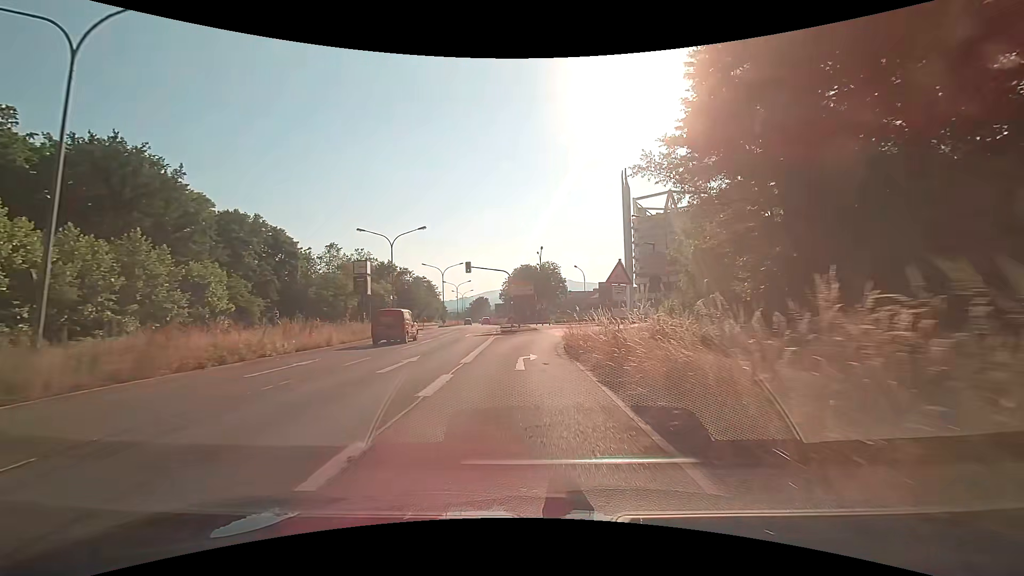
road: primary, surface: asphalt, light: Day
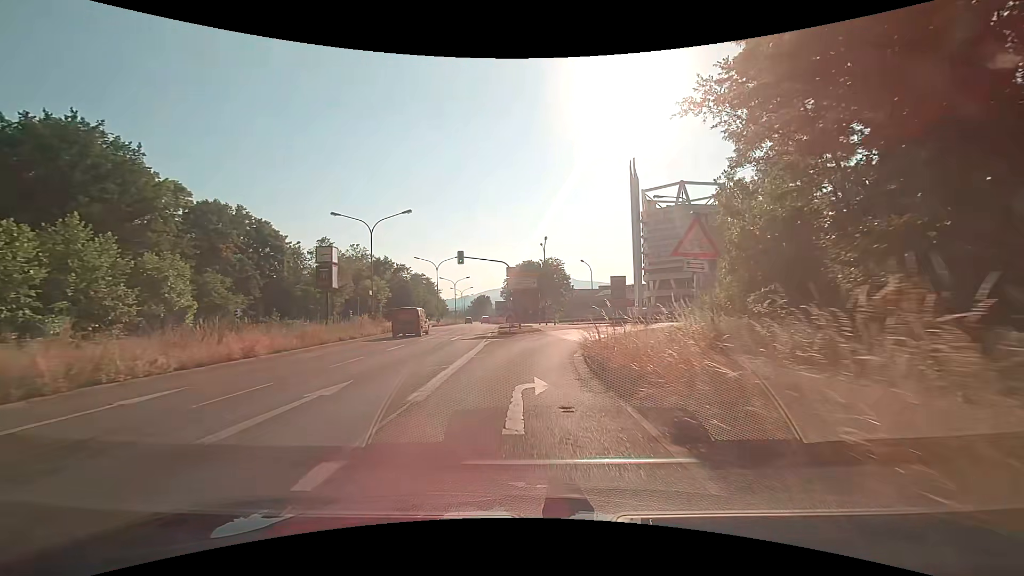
(0.0, +6.7) m; -1°
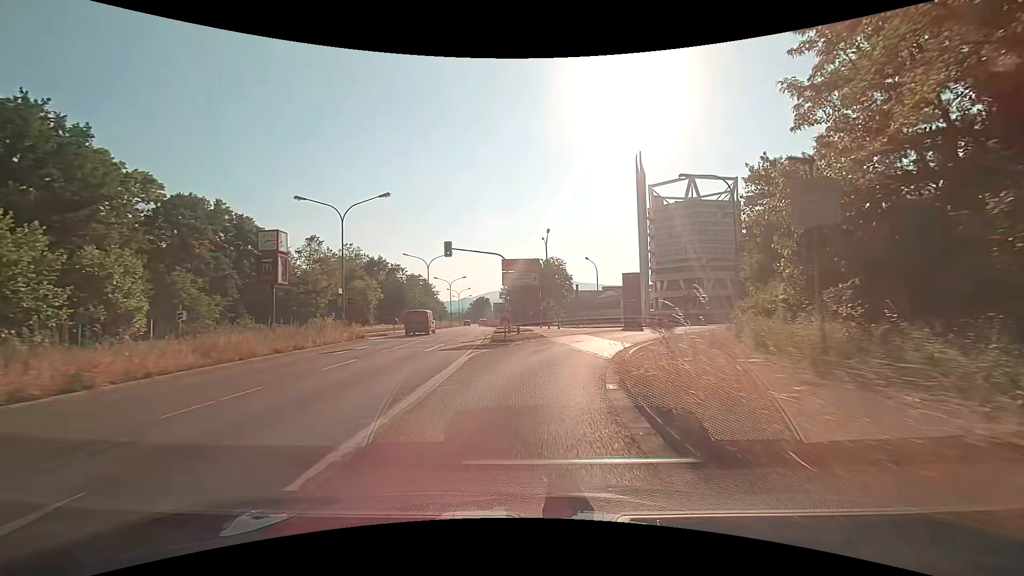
(+0.1, +6.3) m; +1°
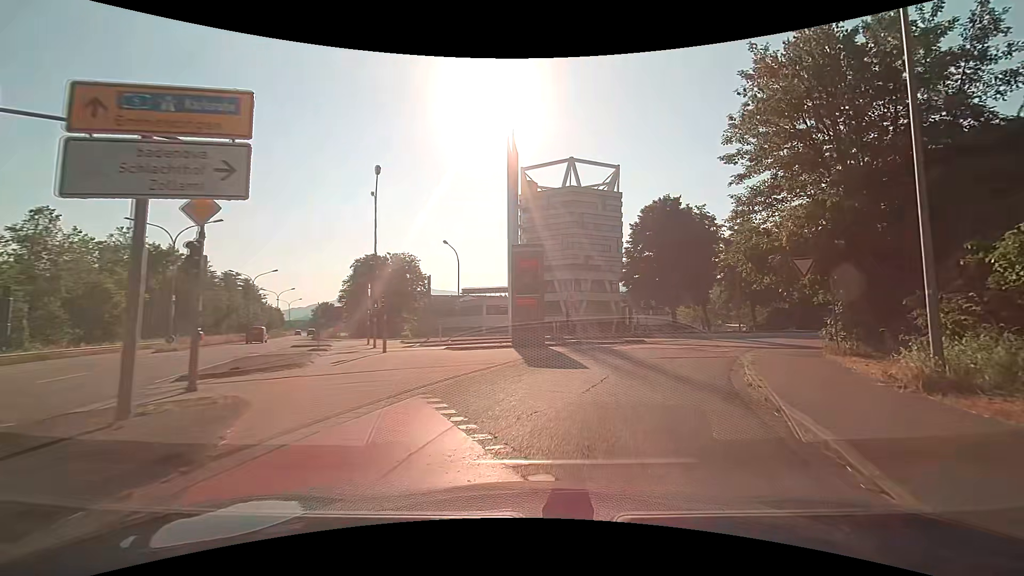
(+2.0, +21.5) m; +16°
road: primary_link
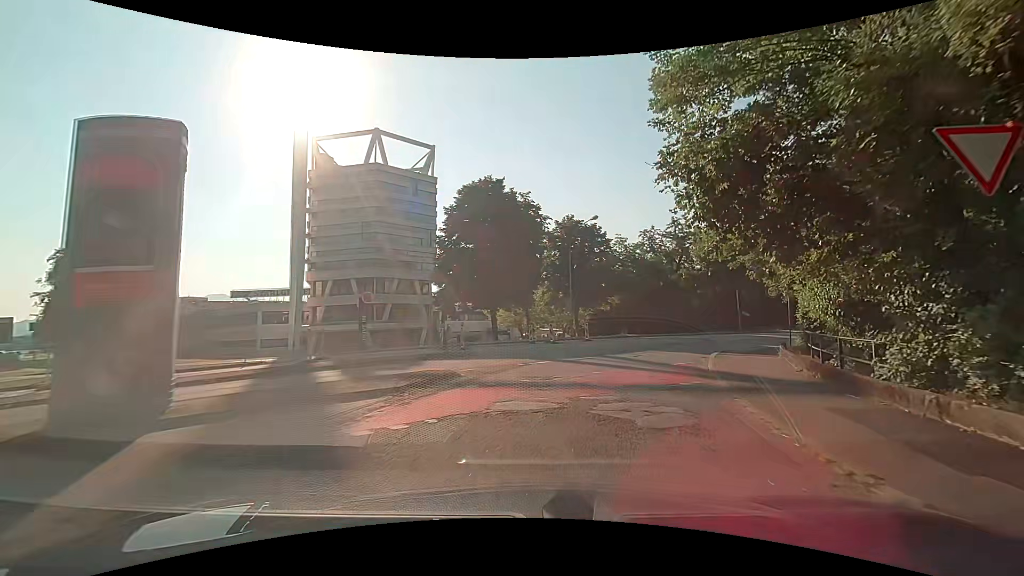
(+2.7, +14.2) m; +20°
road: tertiary_link
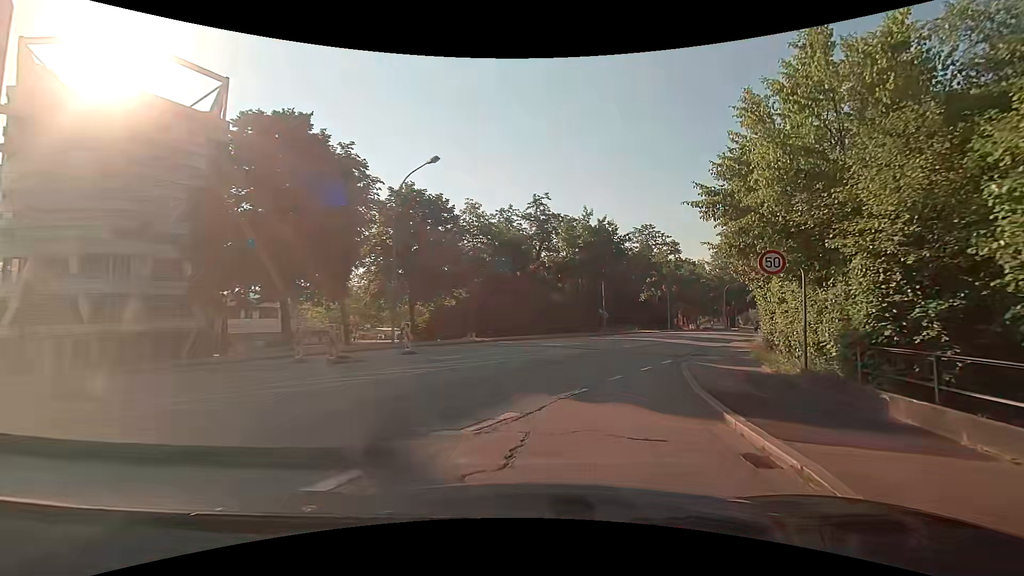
(+2.4, +14.6) m; +17°
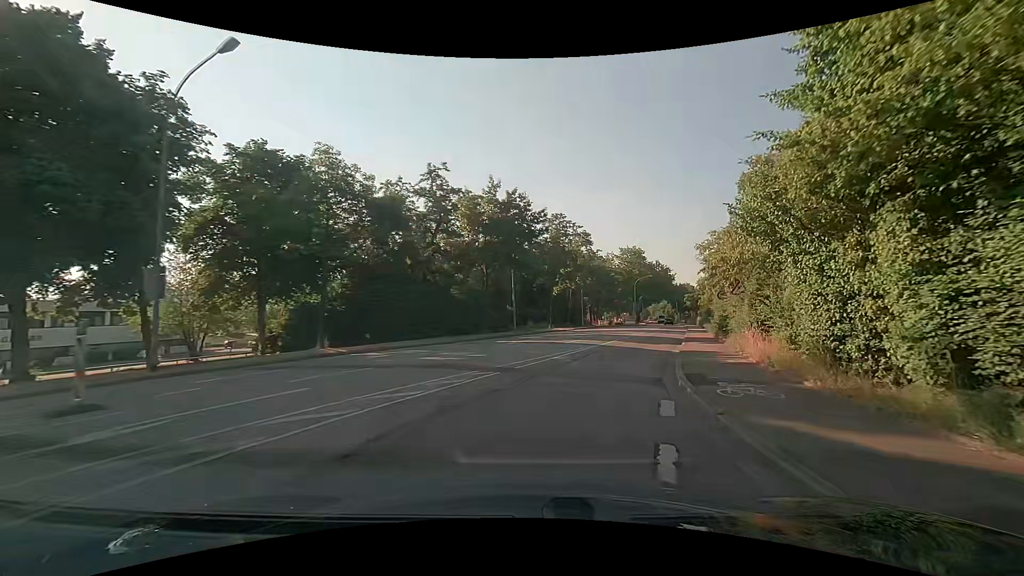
(+1.0, +10.2) m; +11°
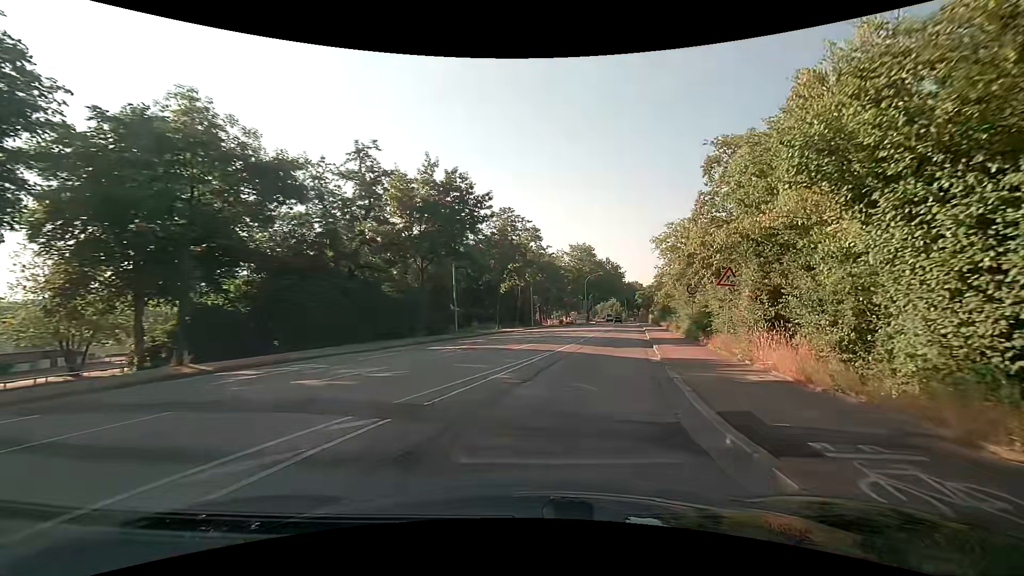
(+0.2, +5.3) m; +6°
